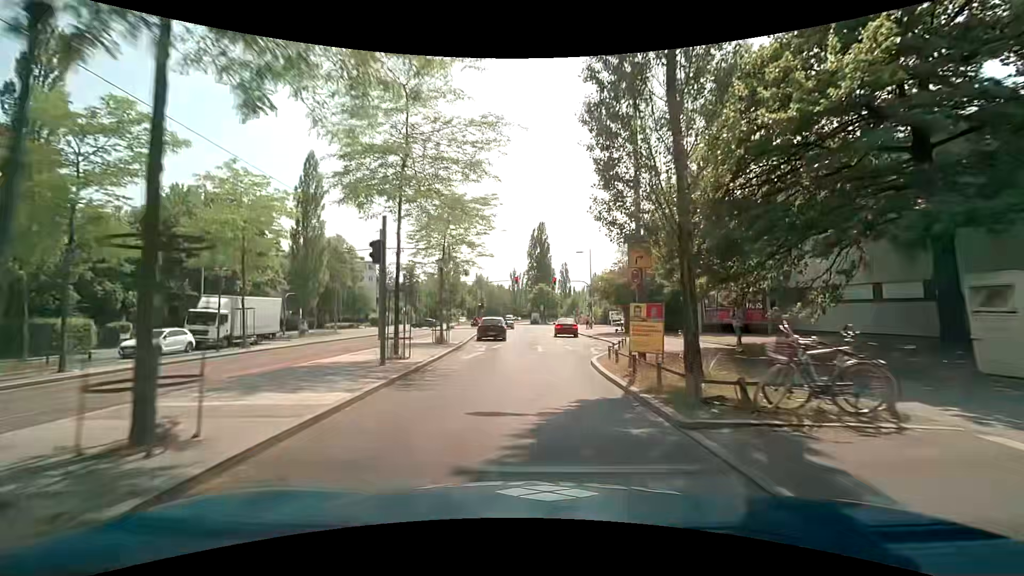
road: secondary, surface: asphalt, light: Day
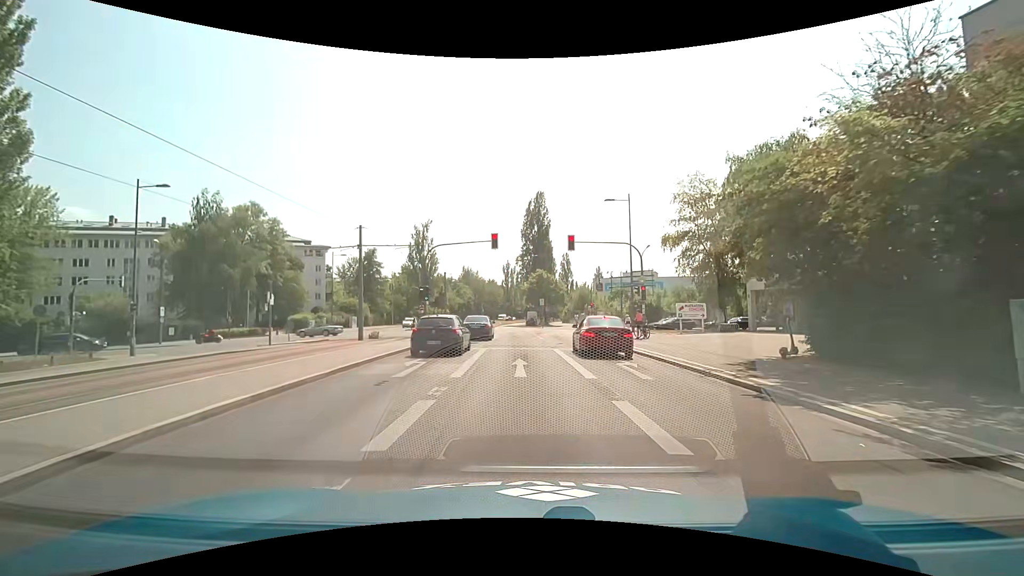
(+0.3, +29.5) m; 0°
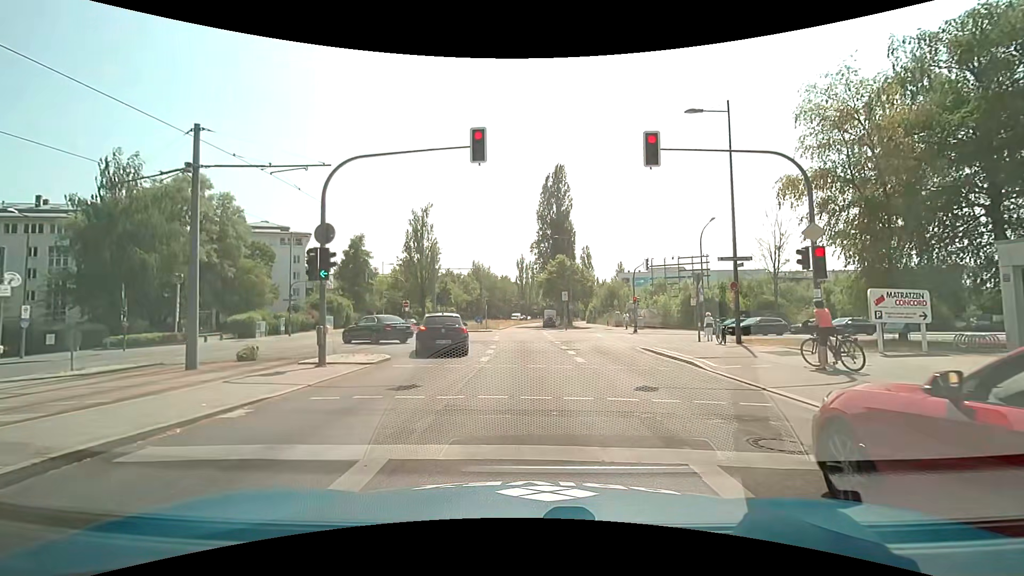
(-0.1, +16.0) m; -2°
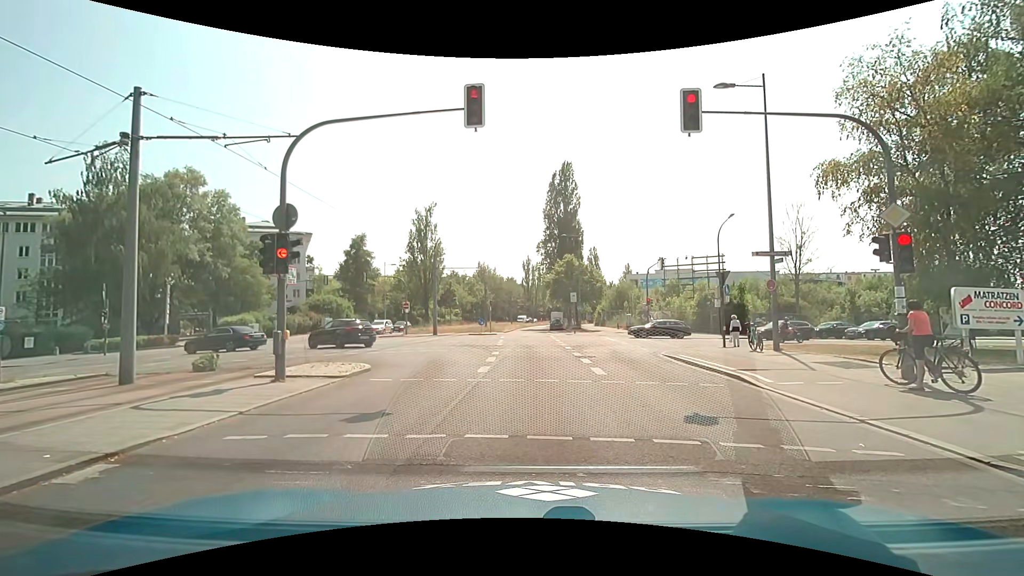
(0.0, +2.5) m; -2°
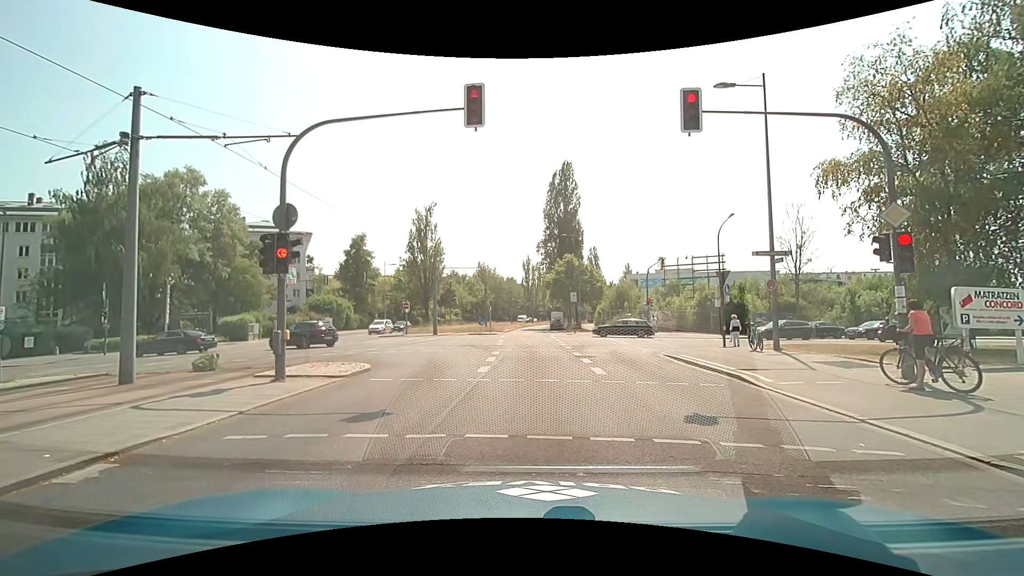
(0.0, 0.0) m; 0°
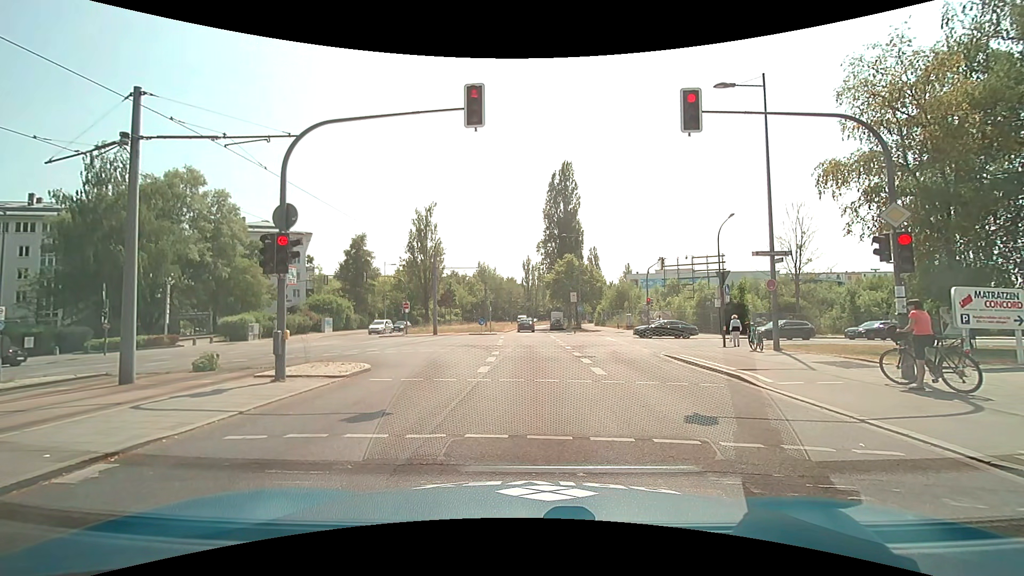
(0.0, 0.0) m; 0°
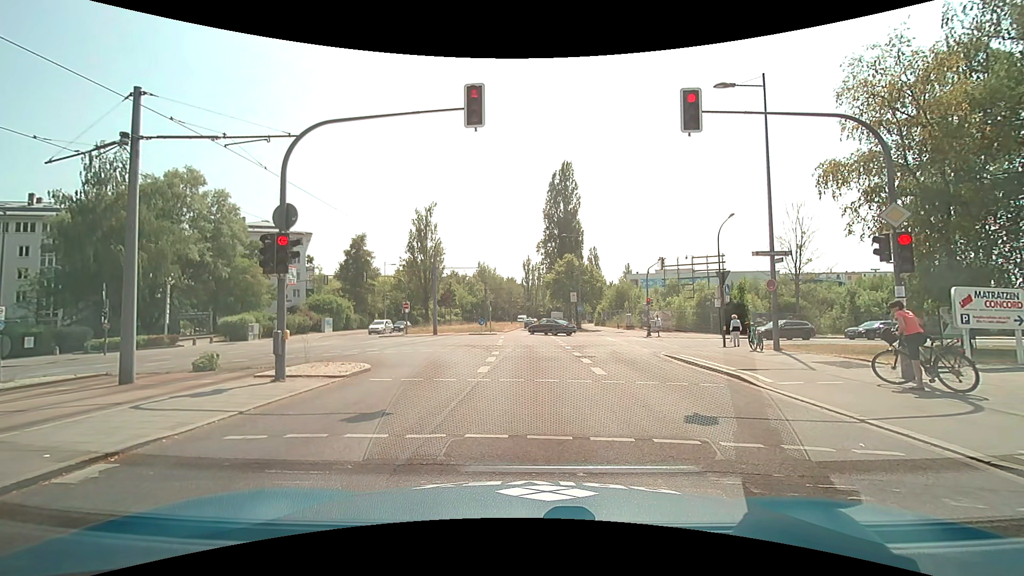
(0.0, 0.0) m; 0°
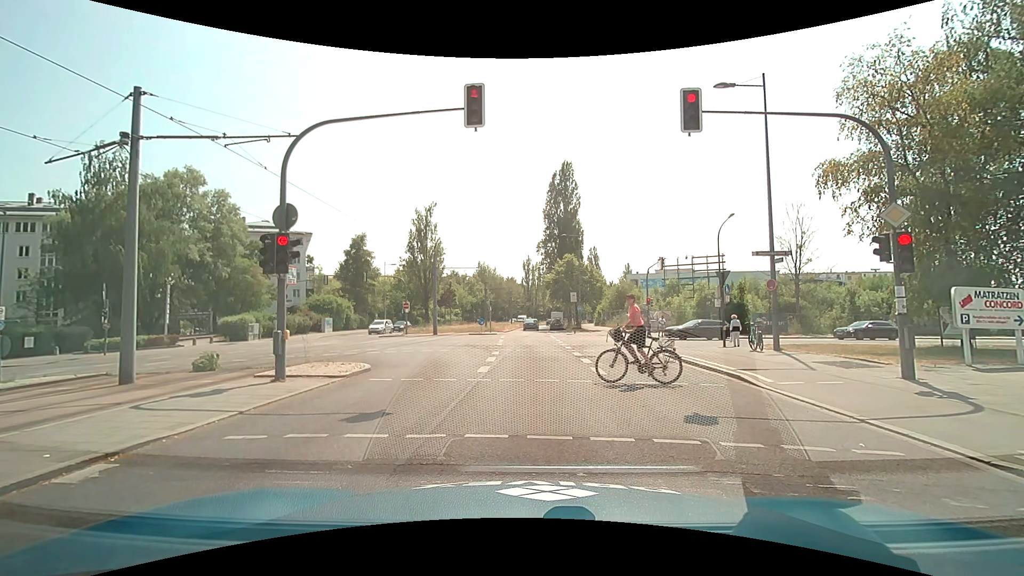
(0.0, 0.0) m; 0°
(0, +10) (+1, +20) (+1, +30) (+1, +40) (+1, +50) (+2, +60) (+2, +70) (+3, +80) (+4, +90) (+5, +100) m
